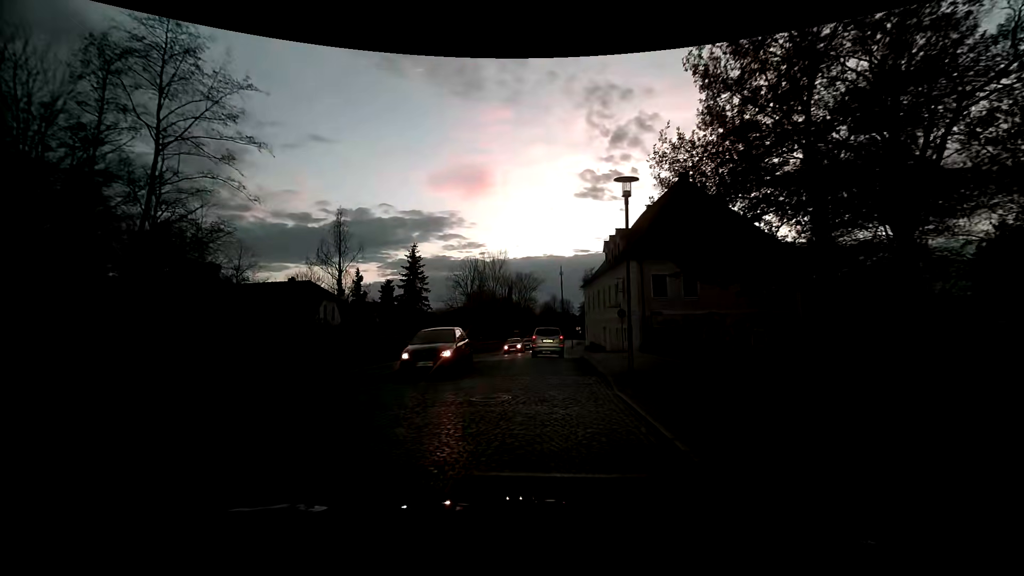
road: residential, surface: sett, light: Dusk
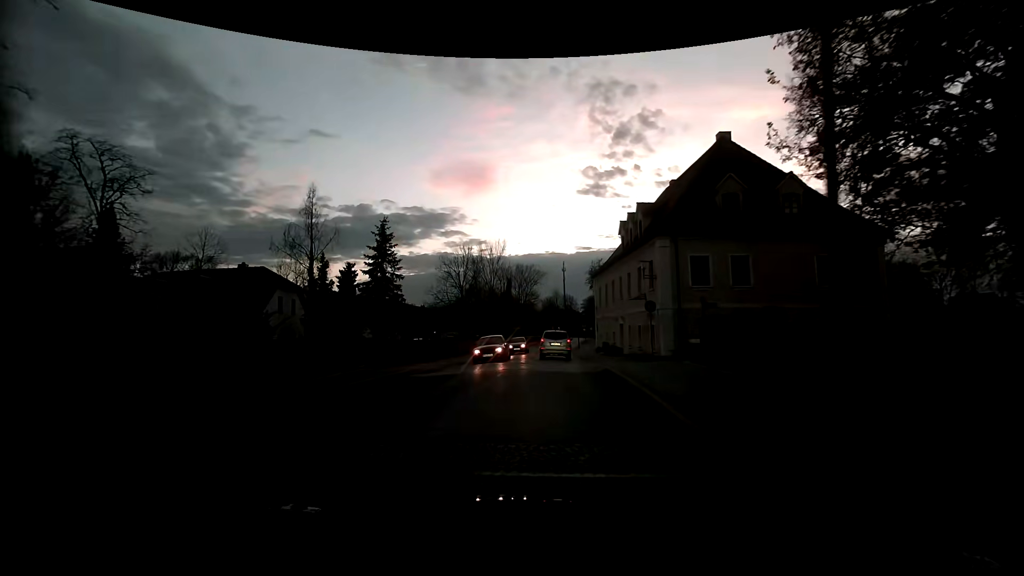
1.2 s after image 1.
(0.0, +8.3) m; +2°
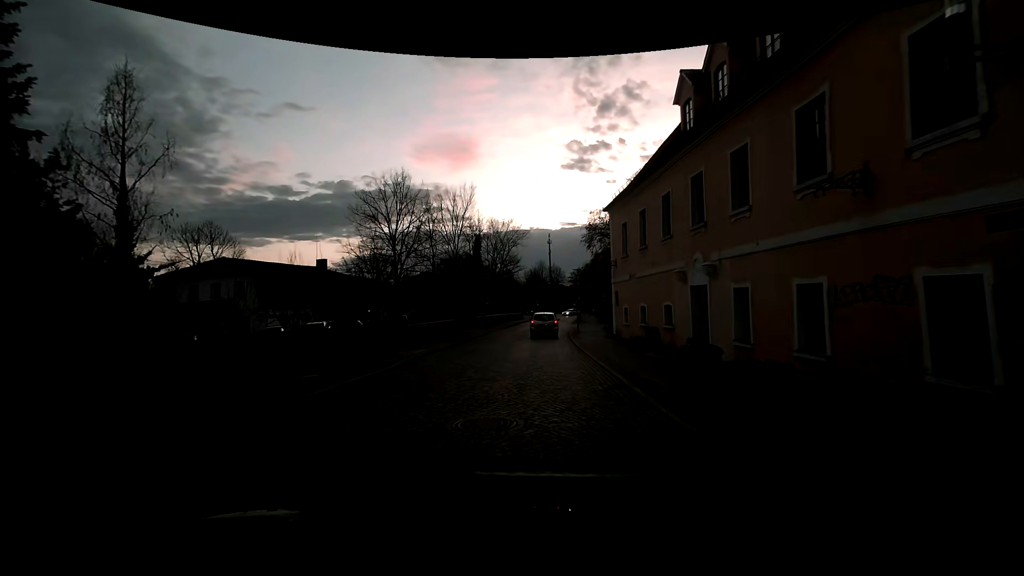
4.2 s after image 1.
(+0.1, +21.6) m; +1°
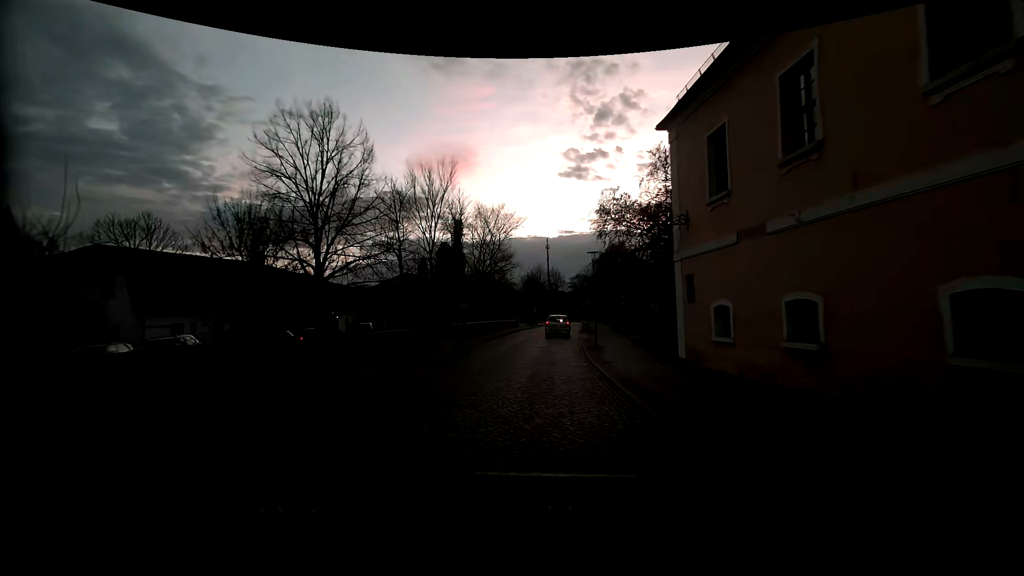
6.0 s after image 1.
(-0.2, +13.1) m; -1°
(0, +10) (0, +20) (+1, +30) (+2, +40) (+3, +50) (+4, +60) (+5, +70) (+6, +80) (+7, +90) (+7, +100) m
